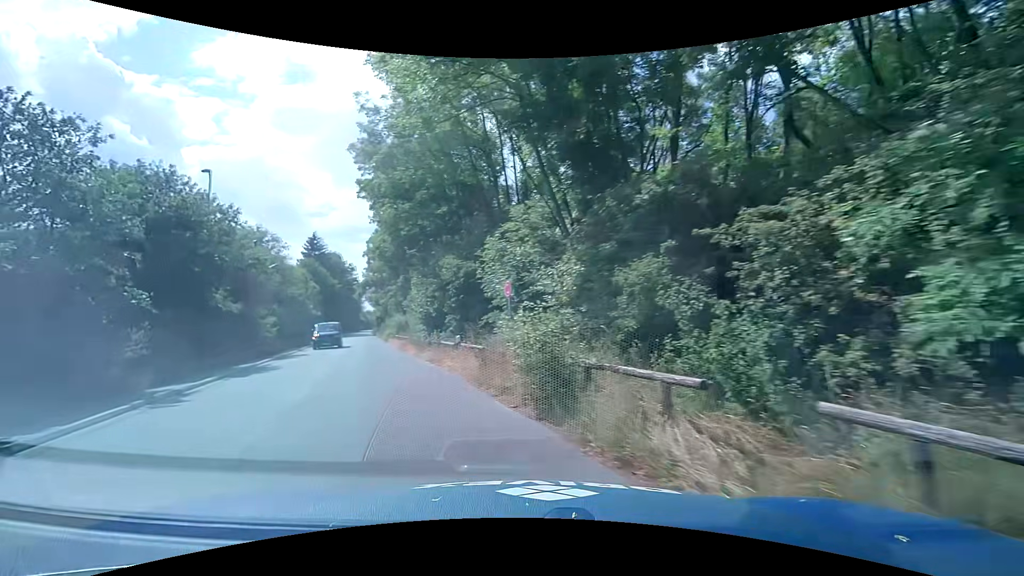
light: Day
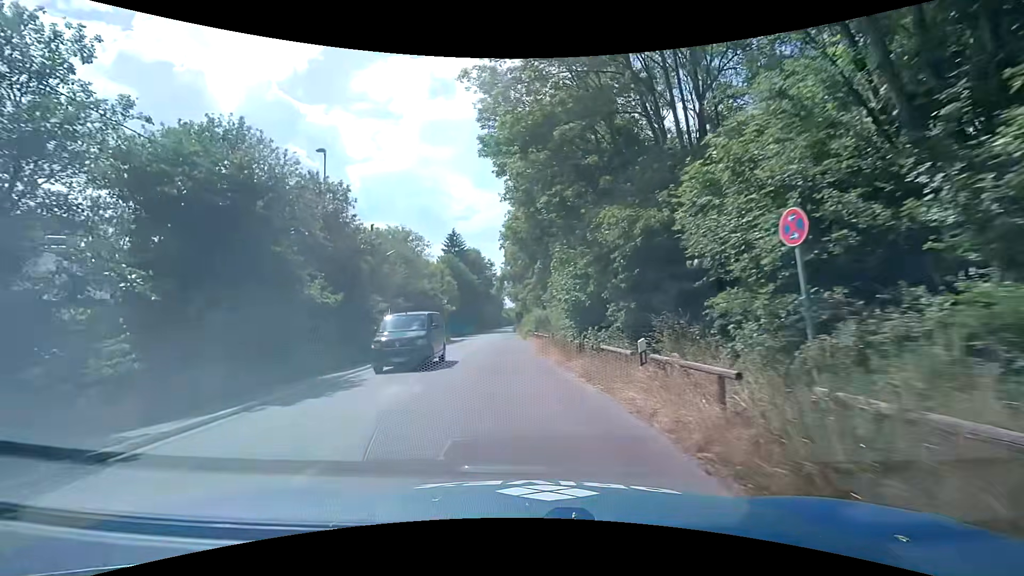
(-1.4, +8.2) m; -16°
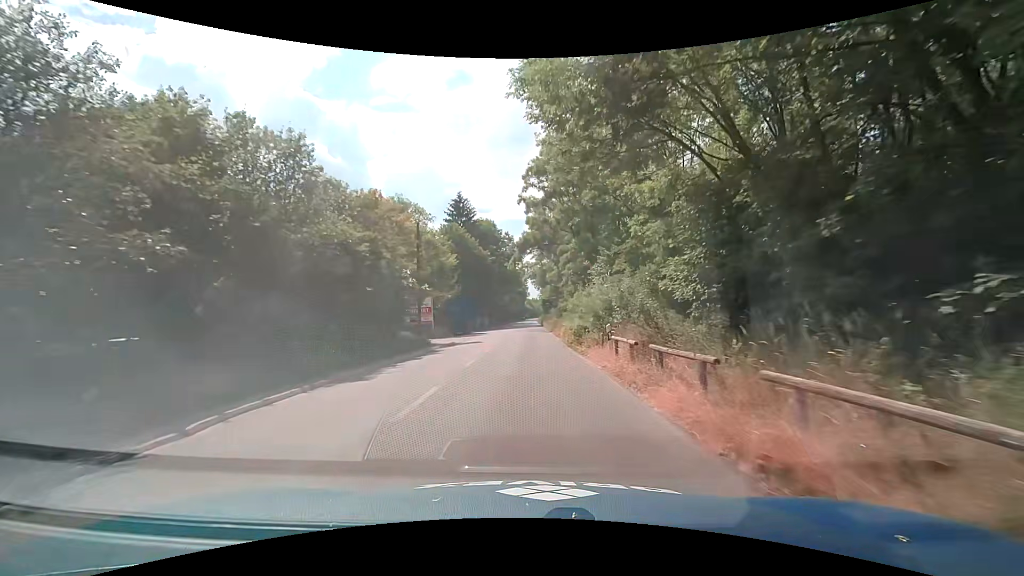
(-1.3, +26.7) m; -3°
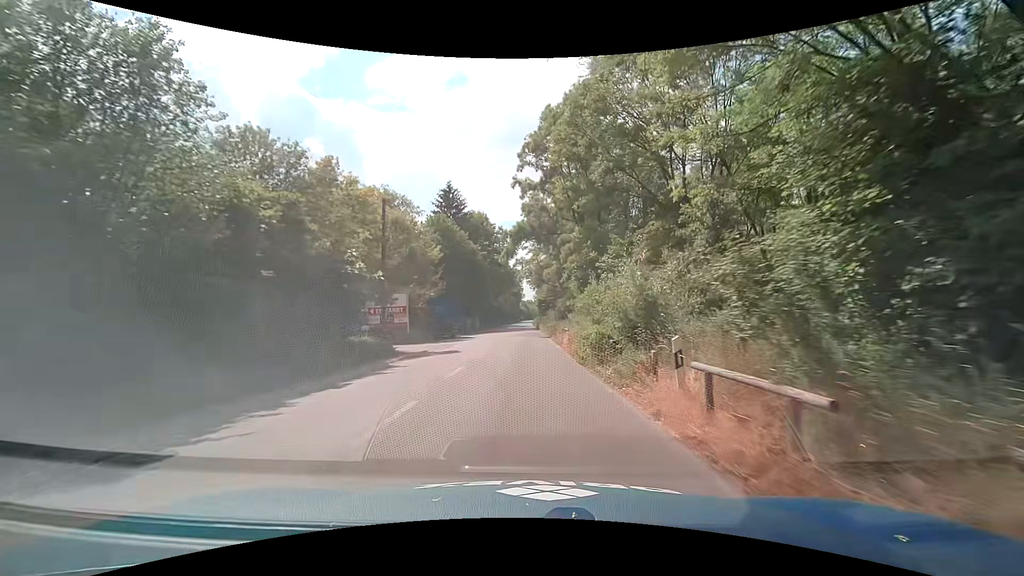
(0.0, +7.4) m; 0°
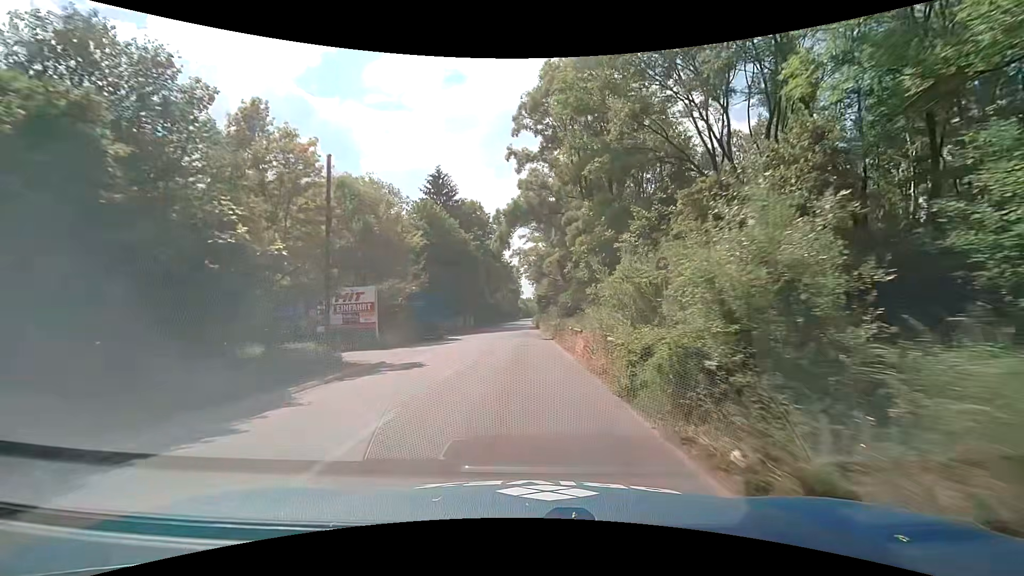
(+0.1, +7.4) m; +1°
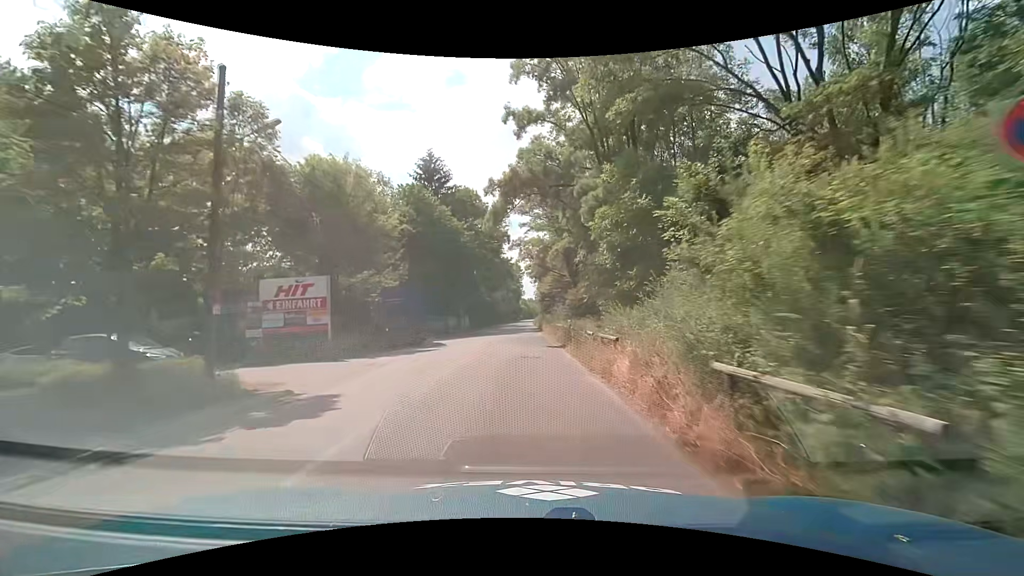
(0.0, +7.5) m; 0°
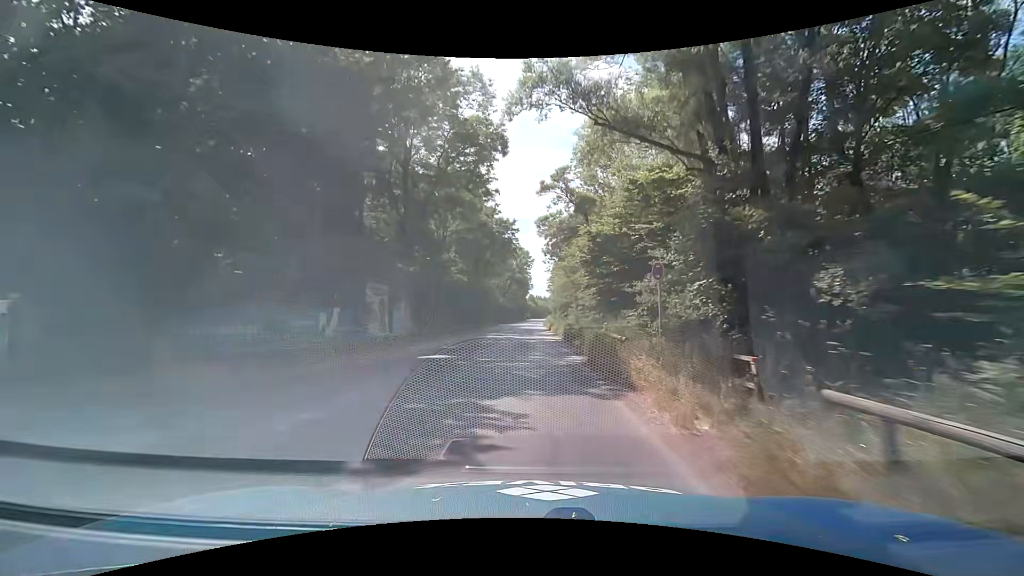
(-0.6, +38.0) m; -1°
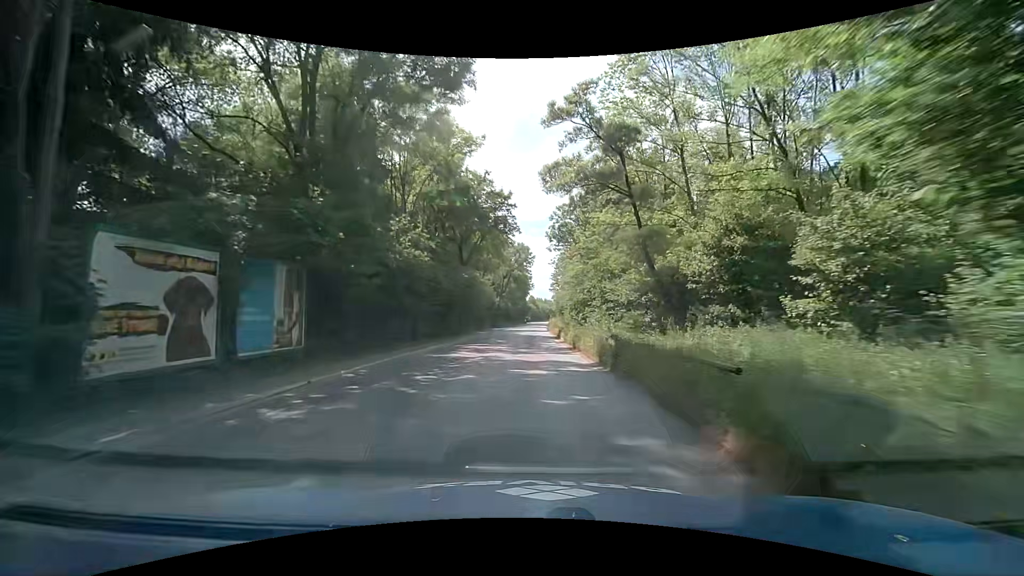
(-0.1, +15.2) m; 0°
(0, +10) (0, +20) (0, +30) (0, +40) (0, +50) (0, +60) (0, +70) (0, +80) (0, +90) (0, +100) m
